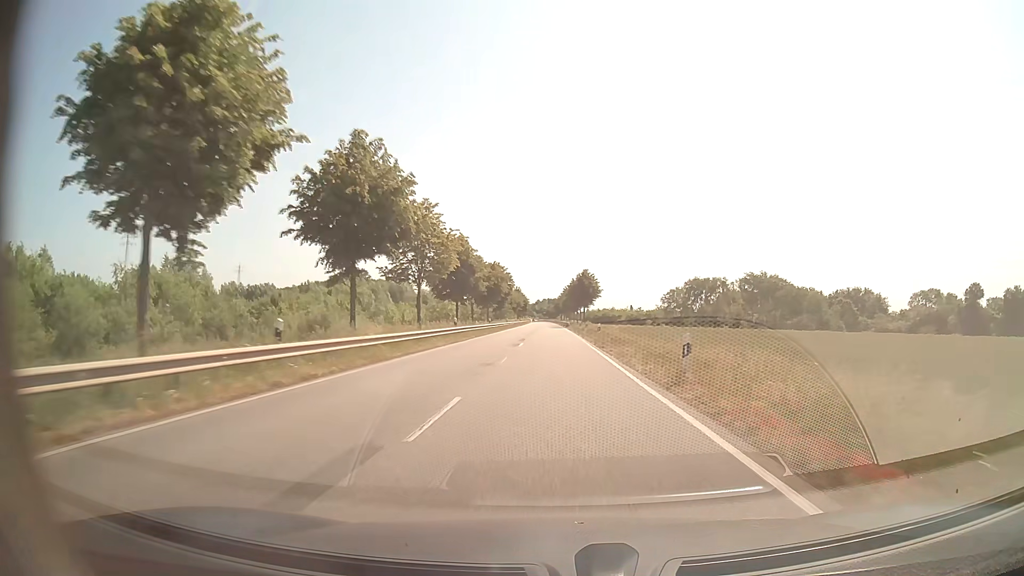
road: secondary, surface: asphalt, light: Day
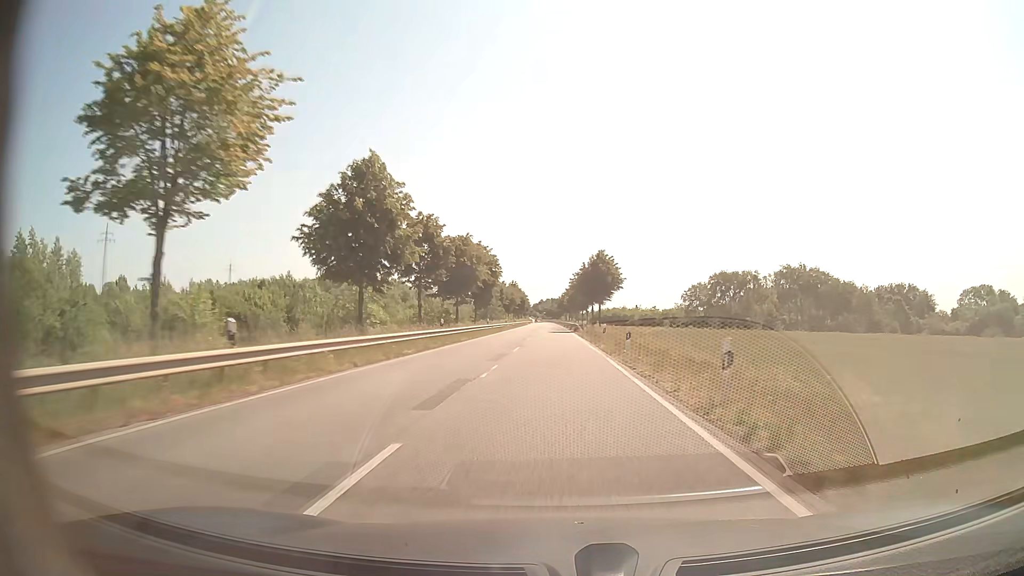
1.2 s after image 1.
(0.0, +28.6) m; 0°
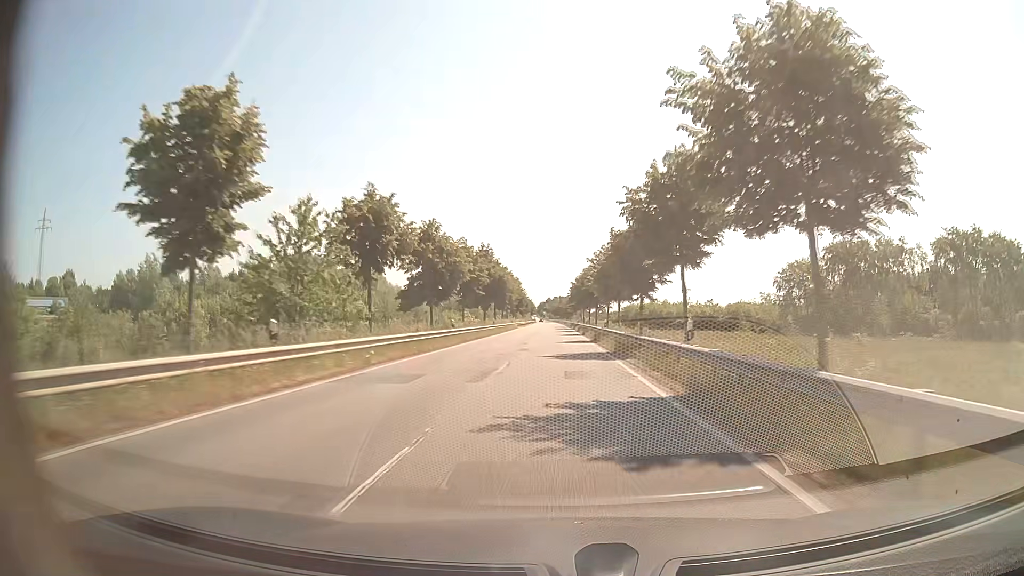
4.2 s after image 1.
(-0.5, +71.4) m; -1°
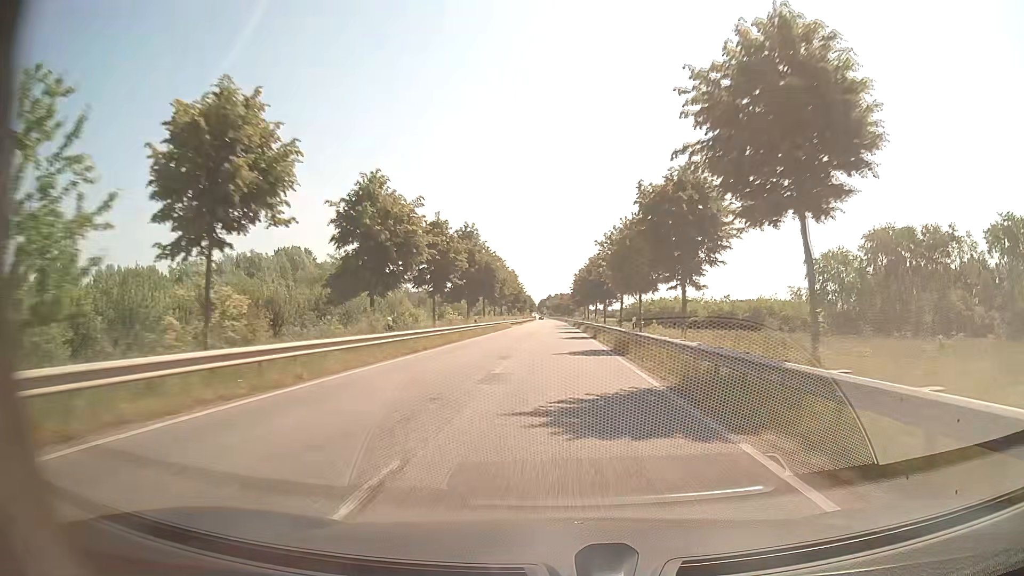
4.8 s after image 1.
(0.0, +14.3) m; 0°
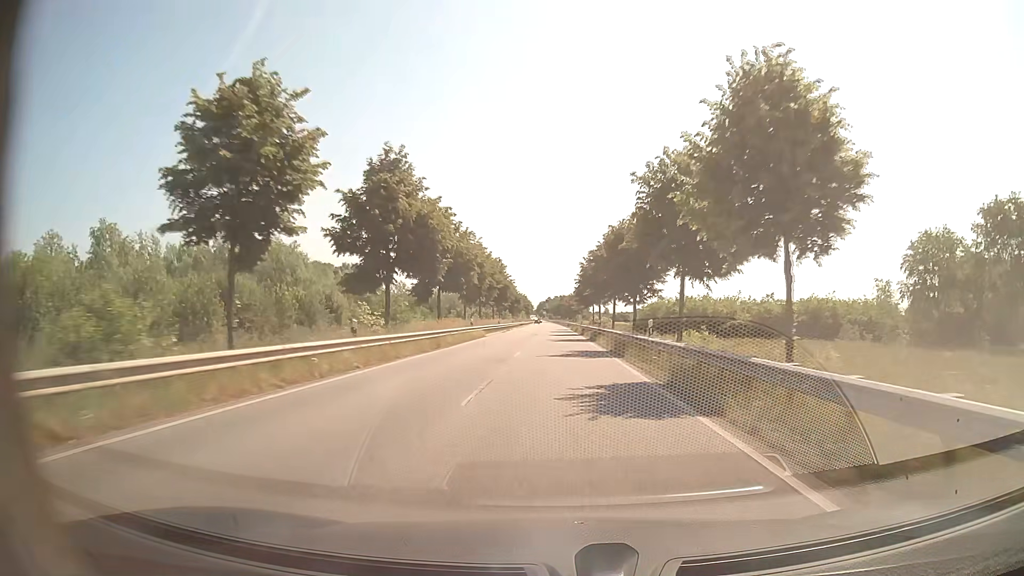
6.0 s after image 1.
(0.0, +28.5) m; 0°
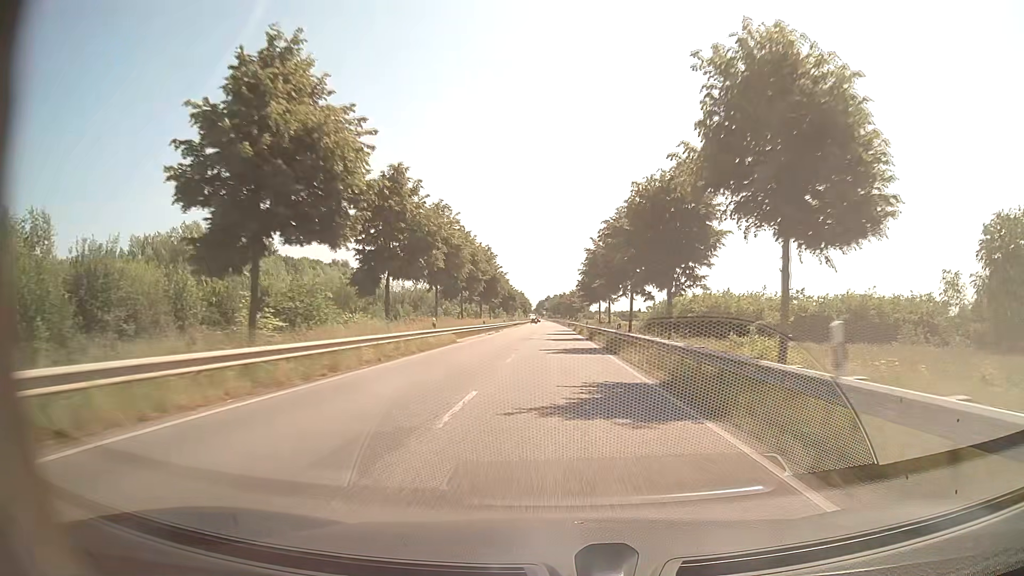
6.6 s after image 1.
(0.0, +14.2) m; 0°
